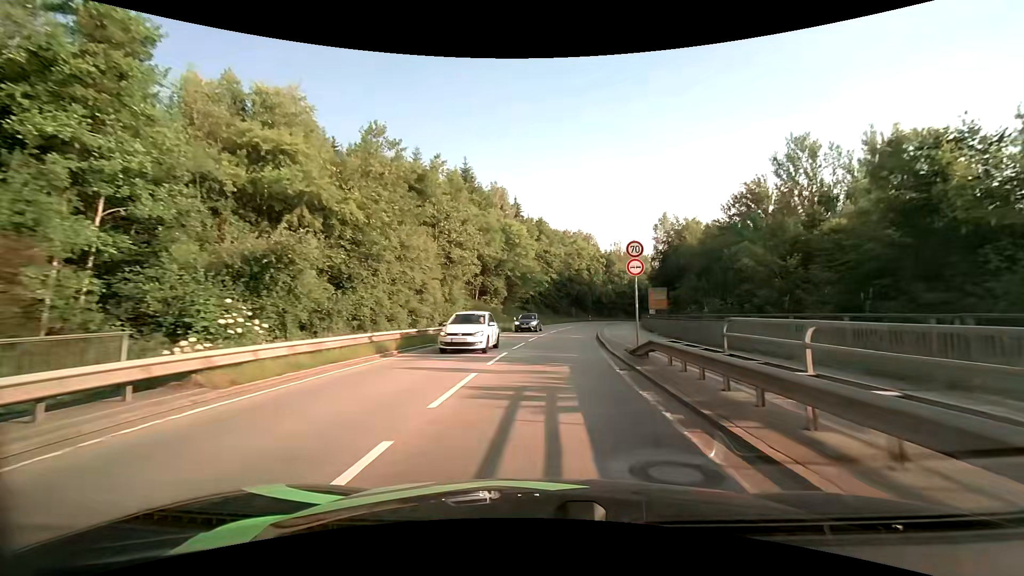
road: secondary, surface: asphalt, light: Day
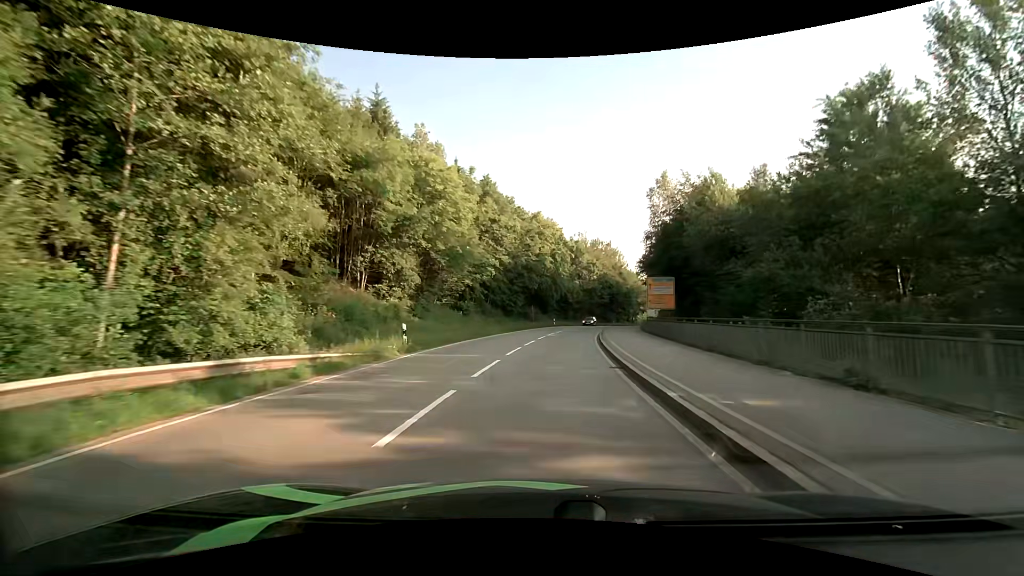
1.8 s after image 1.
(+1.1, +26.0) m; +5°
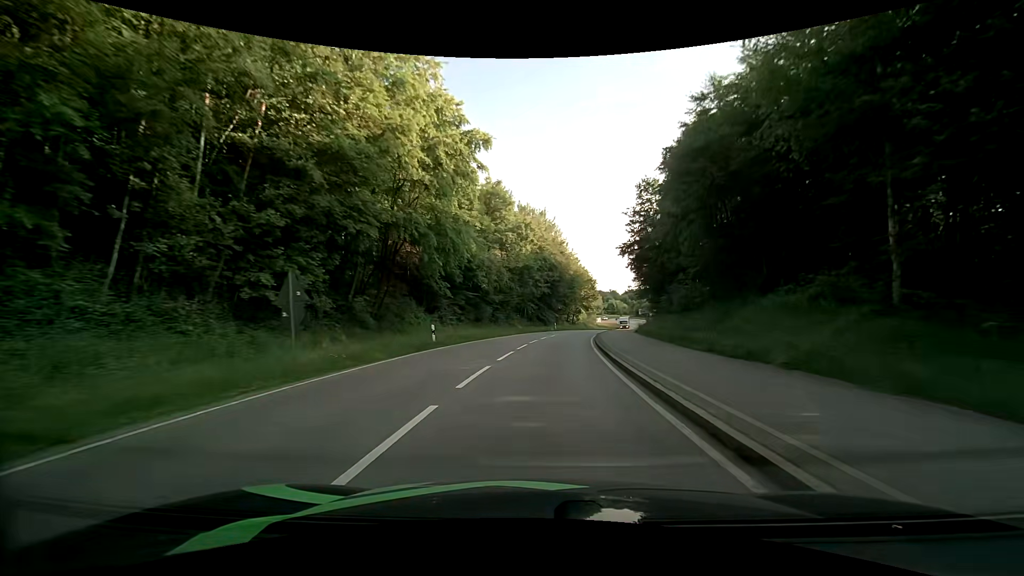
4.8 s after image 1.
(+3.3, +43.5) m; +9°
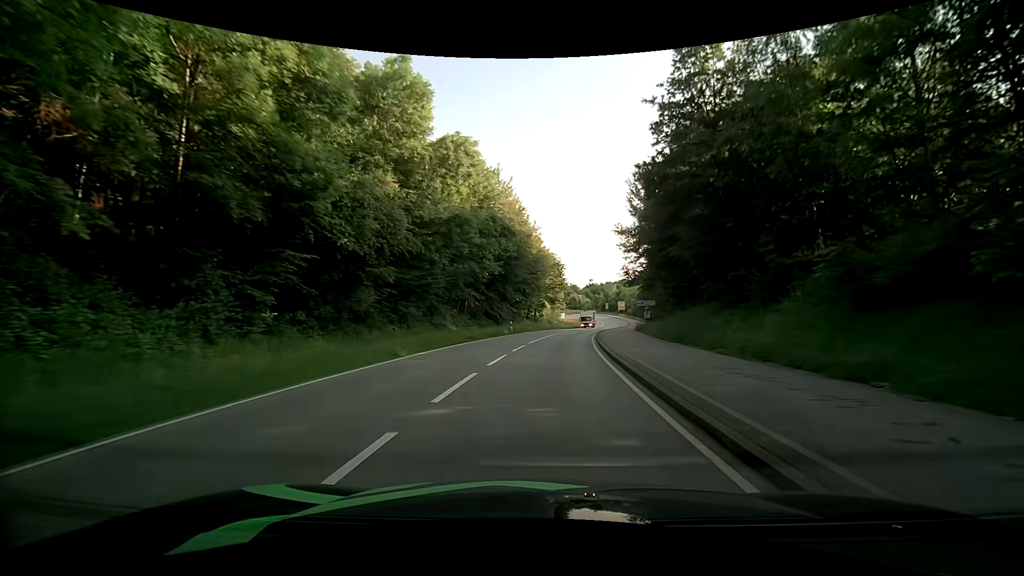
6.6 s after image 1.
(+0.9, +25.5) m; +5°
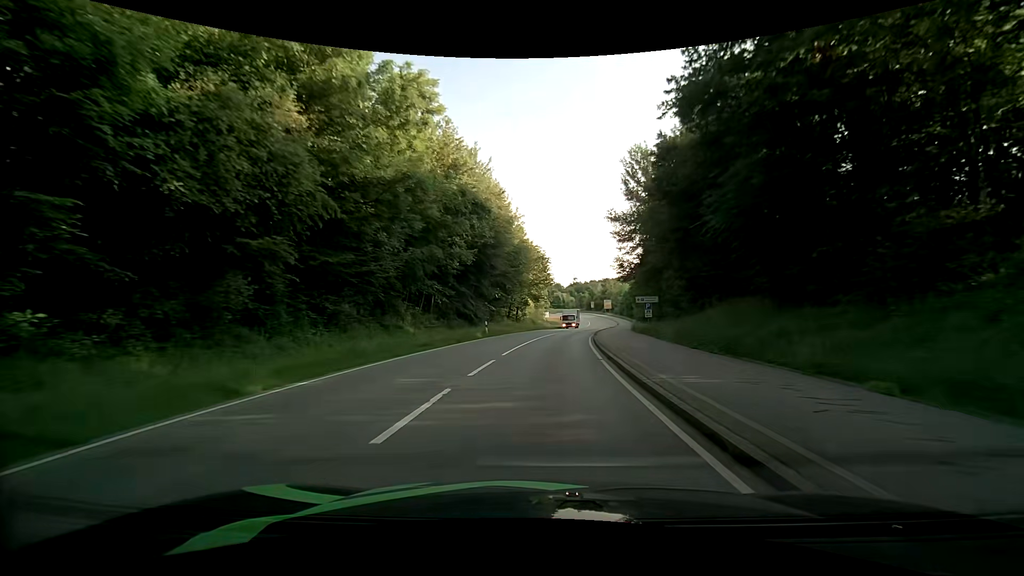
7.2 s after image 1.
(+0.1, +8.4) m; +2°
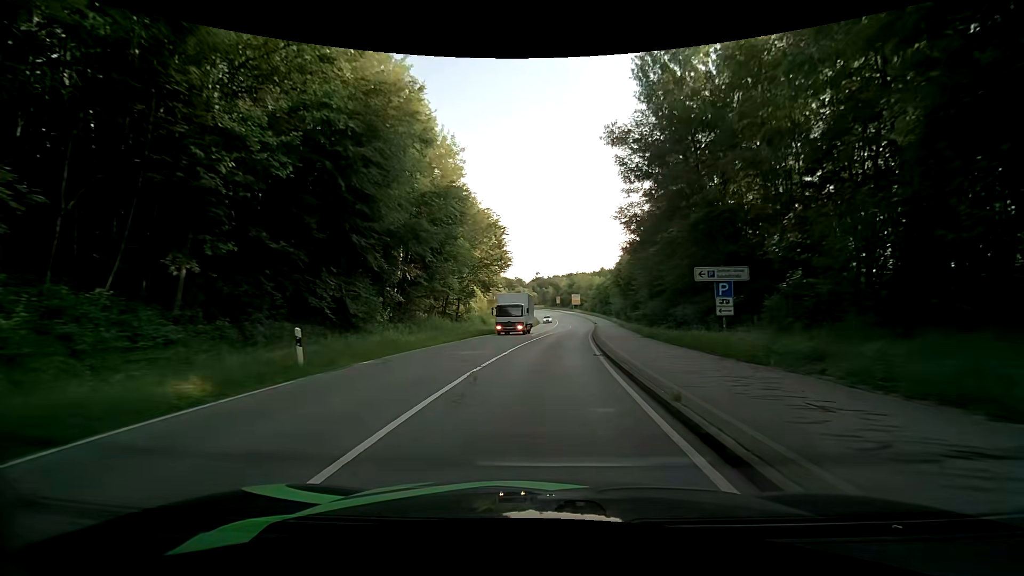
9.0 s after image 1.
(+0.8, +25.2) m; +4°
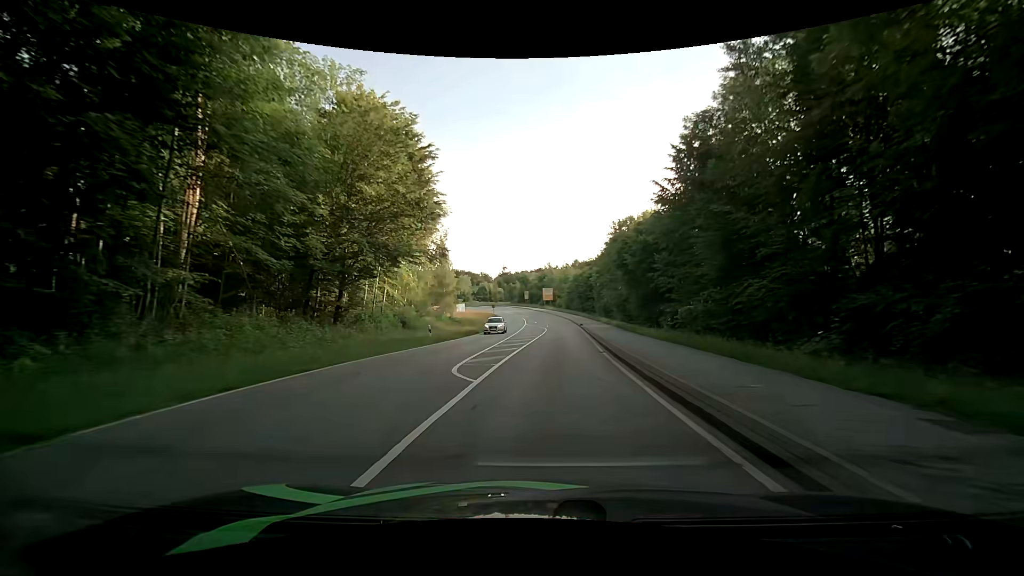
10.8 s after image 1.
(+0.9, +25.2) m; +4°
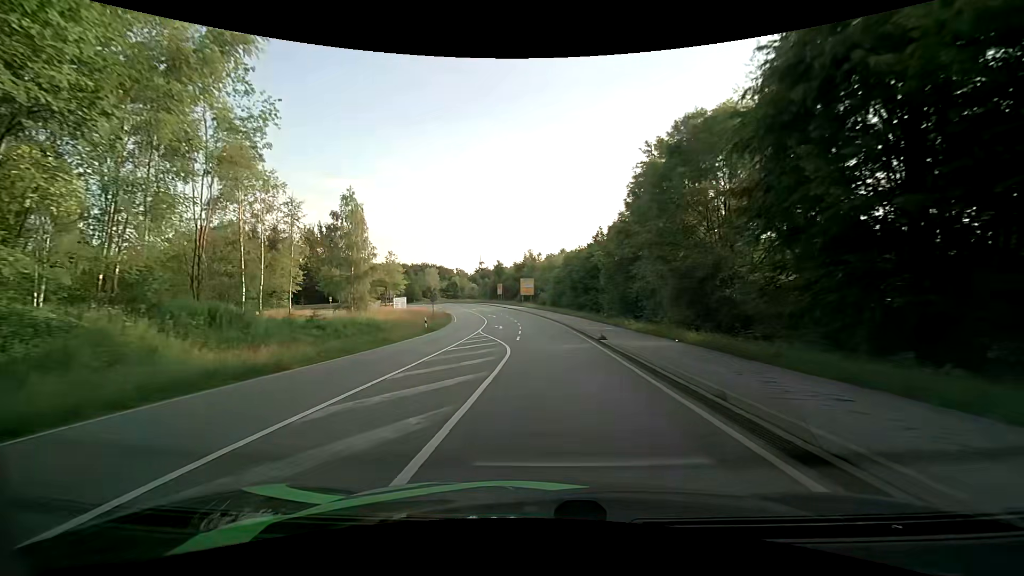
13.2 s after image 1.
(+1.3, +33.1) m; +3°
(0, +10) (-1, +20) (-2, +30) (-3, +40) (-4, +50) (-5, +60) (-7, +70) (-9, +79) (-12, +89) (-15, +98) m
